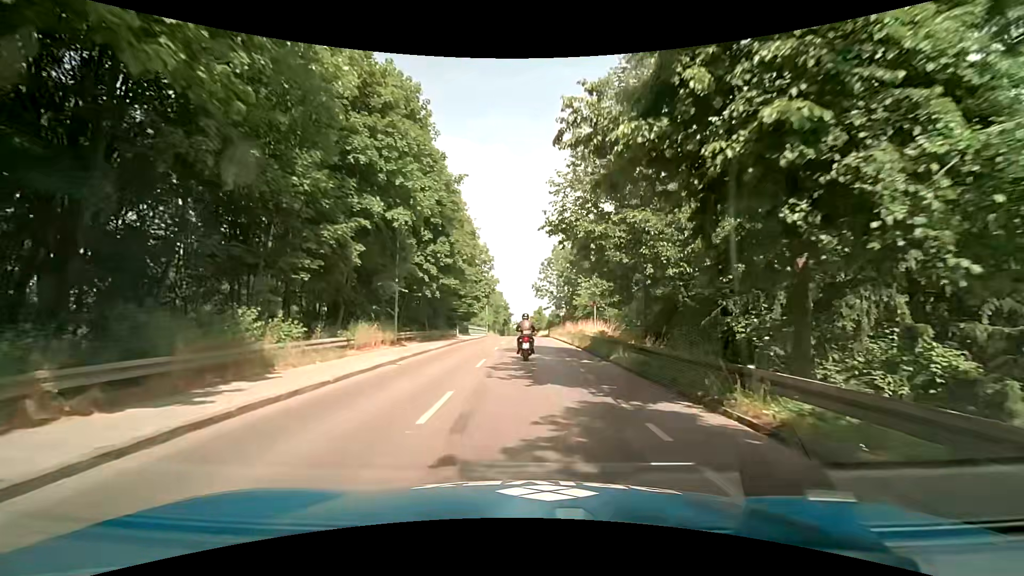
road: tertiary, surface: asphalt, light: Day
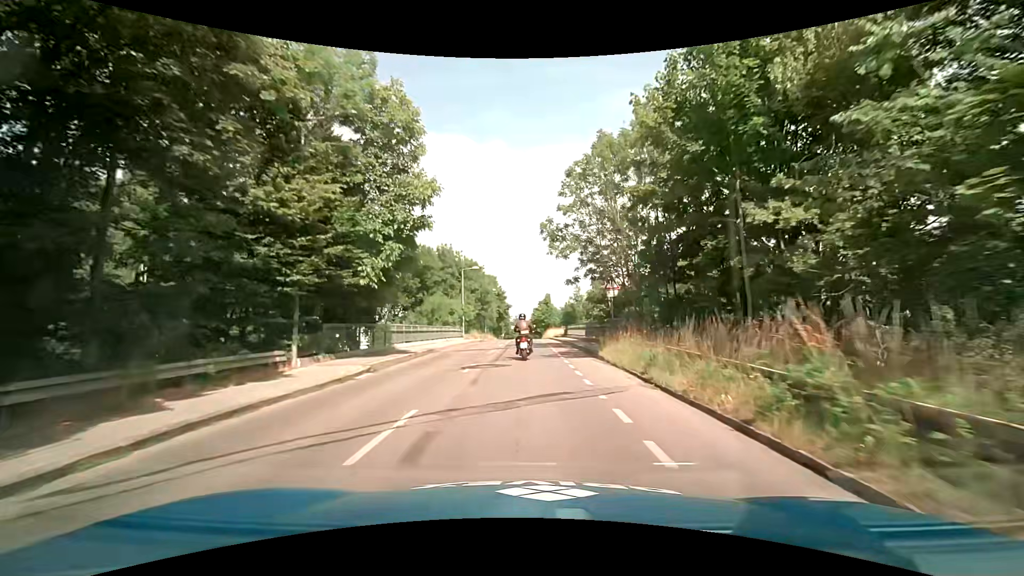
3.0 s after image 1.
(-0.4, +37.4) m; -1°
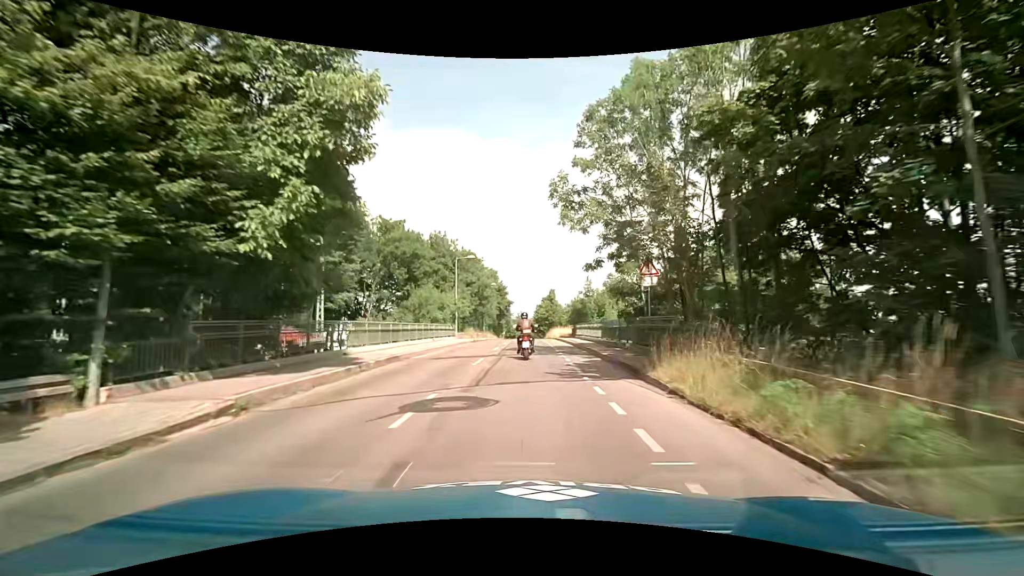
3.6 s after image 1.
(0.0, +7.4) m; -1°
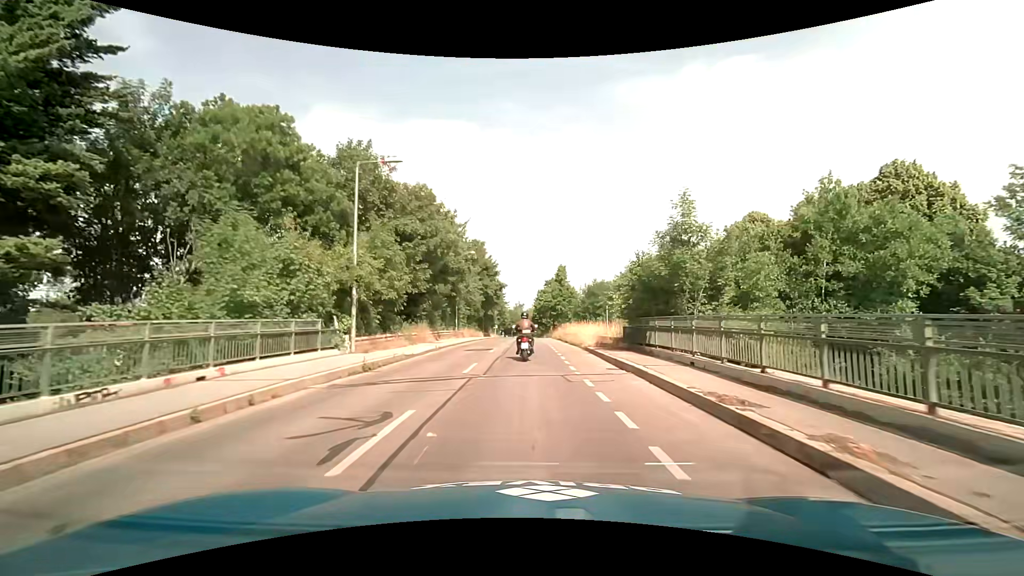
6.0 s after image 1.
(+0.2, +29.0) m; 0°
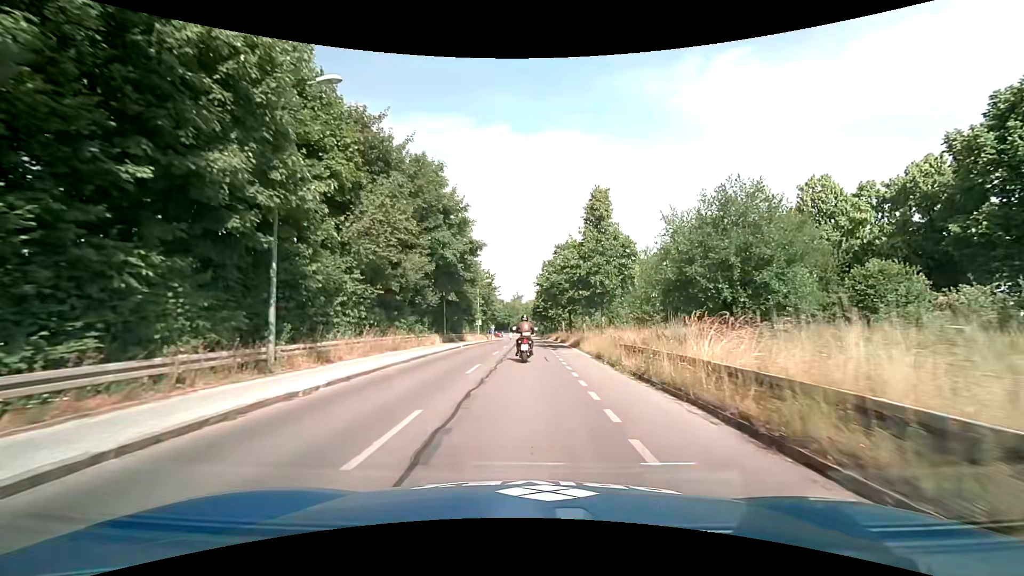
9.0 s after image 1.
(+0.1, +35.7) m; 0°
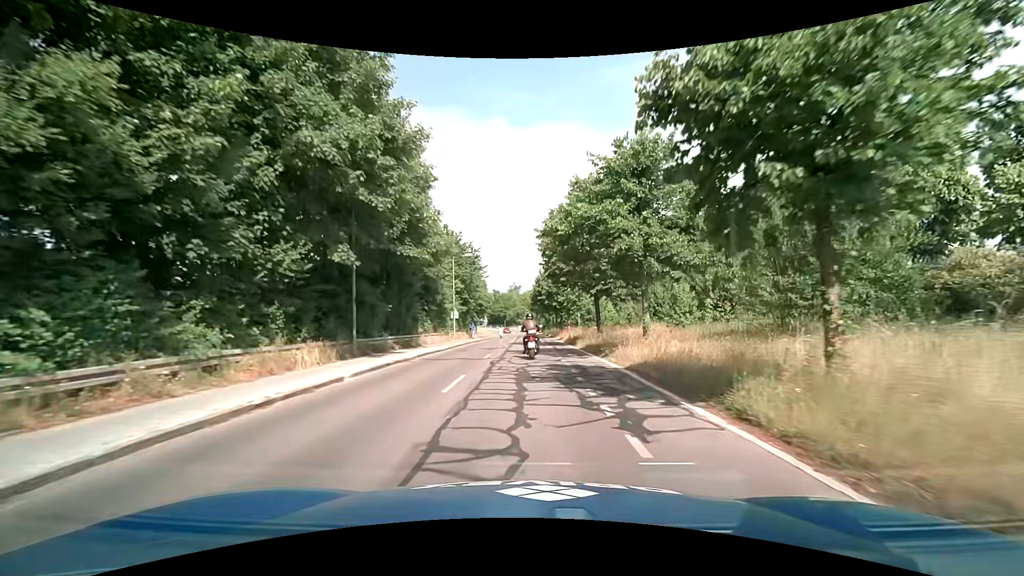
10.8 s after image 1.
(+0.1, +22.0) m; 0°
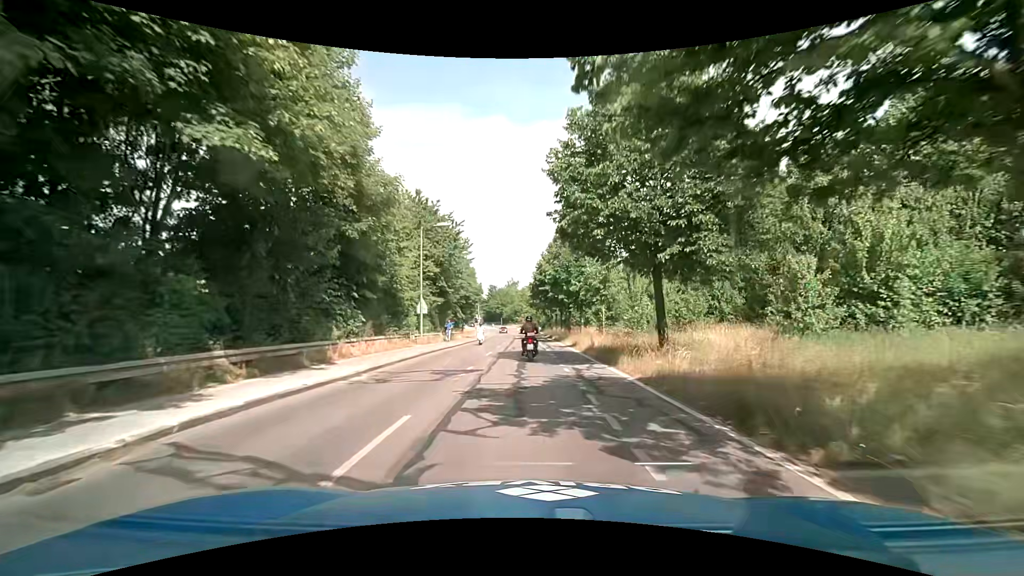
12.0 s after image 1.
(0.0, +14.7) m; 0°
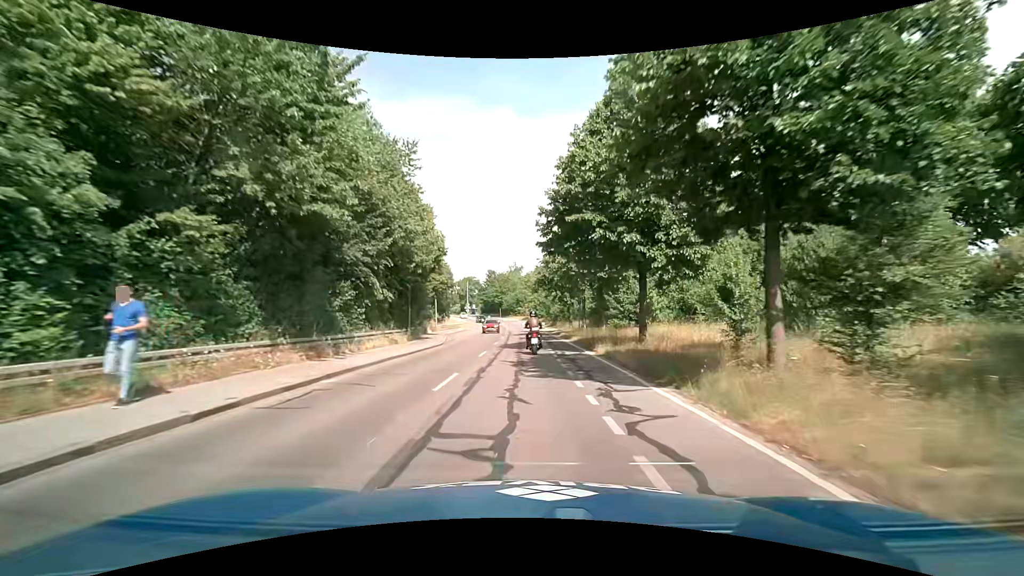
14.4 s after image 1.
(-0.2, +30.7) m; -1°
(0, +10) (0, +20) (0, +30) (0, +40) (0, +50) (0, +60) (-1, +70) (-1, +80) (-2, +90) (-2, +100) m
